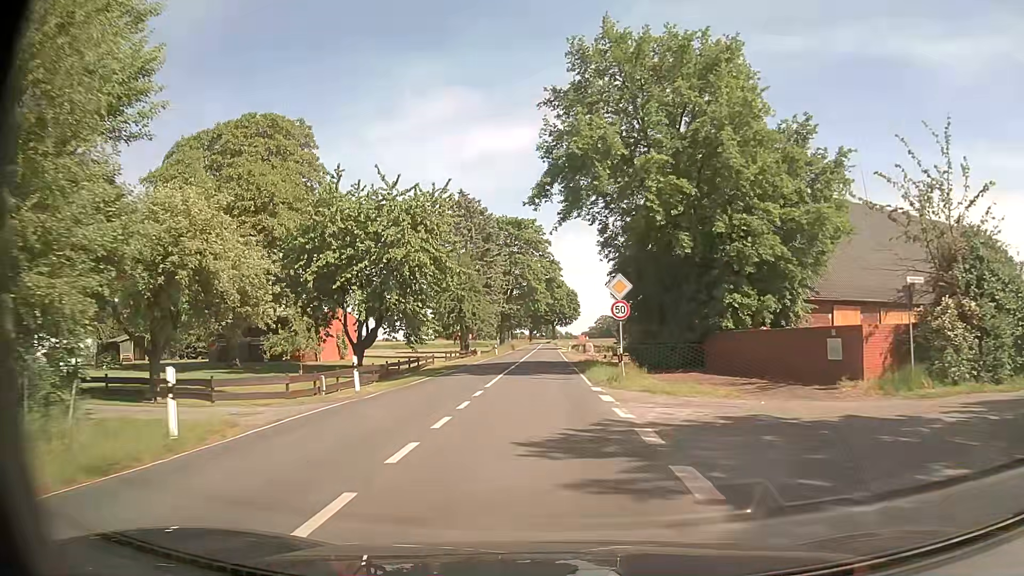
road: secondary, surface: asphalt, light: Day
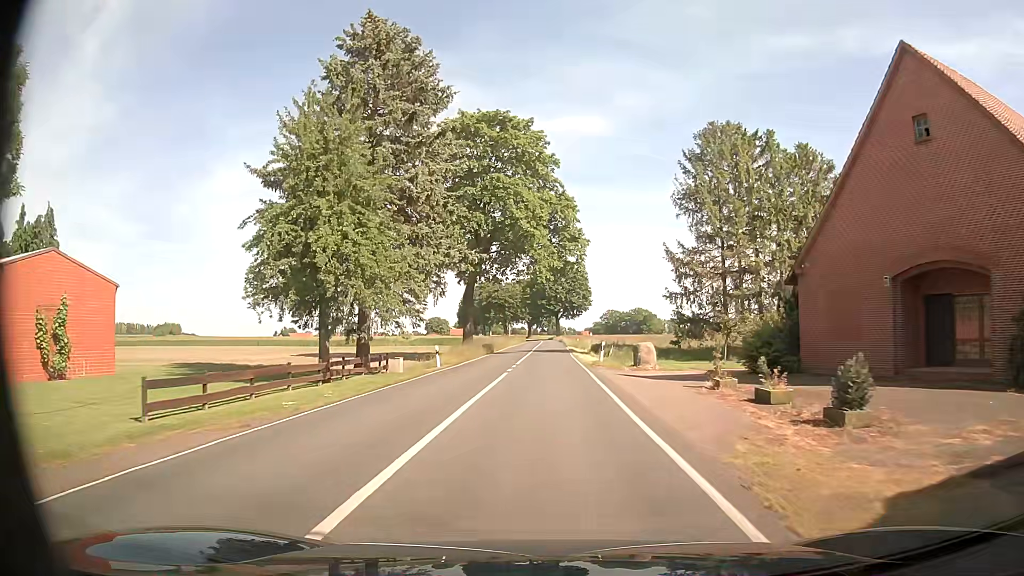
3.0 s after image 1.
(-0.2, +39.0) m; 0°
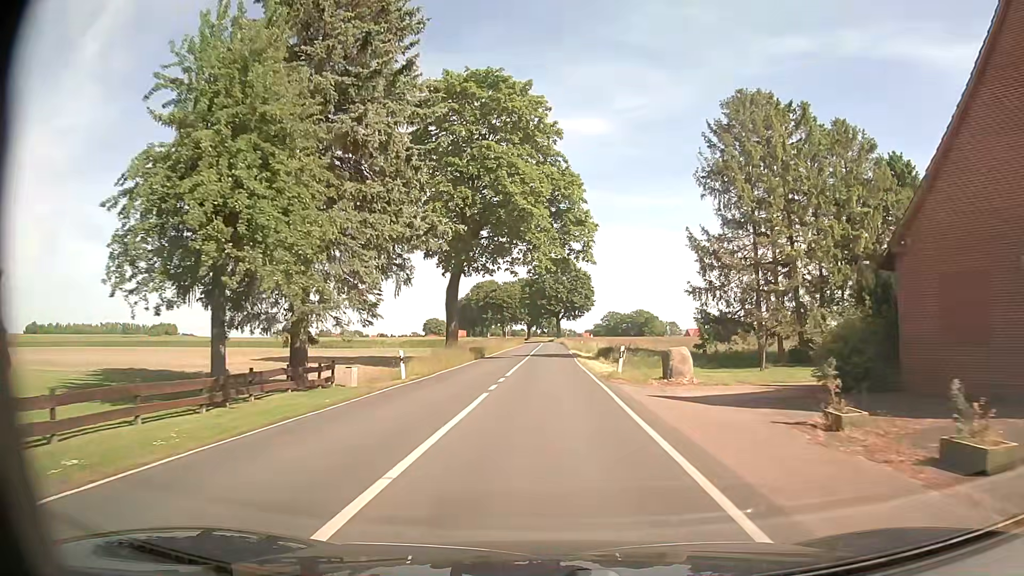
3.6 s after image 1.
(-0.1, +7.8) m; -1°
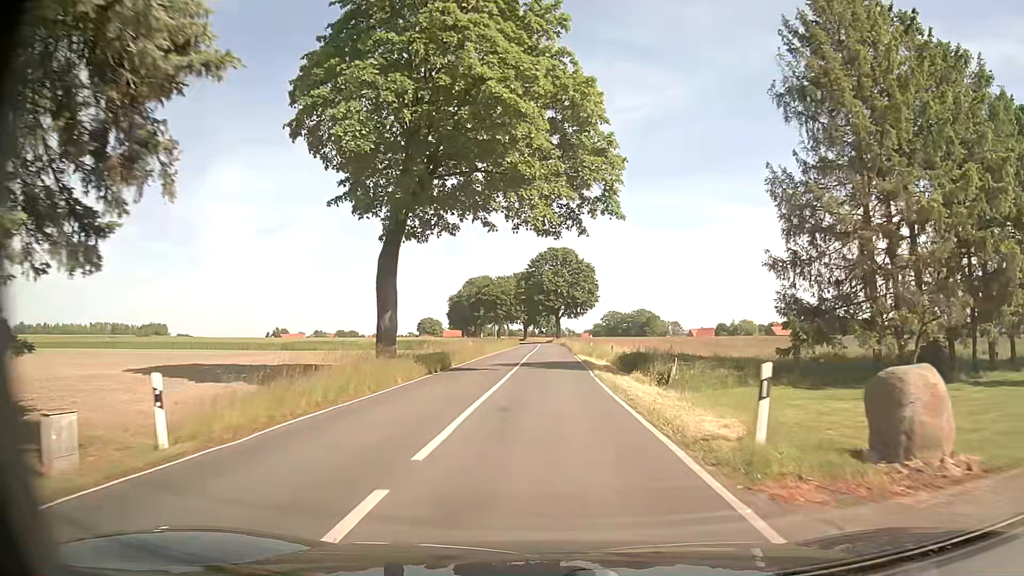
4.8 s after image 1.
(+0.1, +15.6) m; 0°
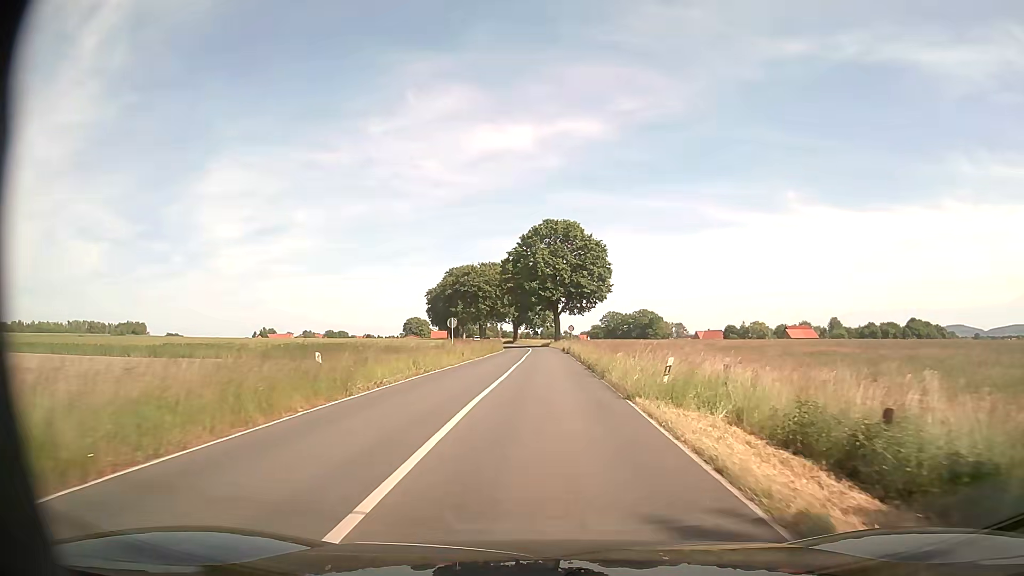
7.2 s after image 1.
(+0.1, +31.1) m; 0°
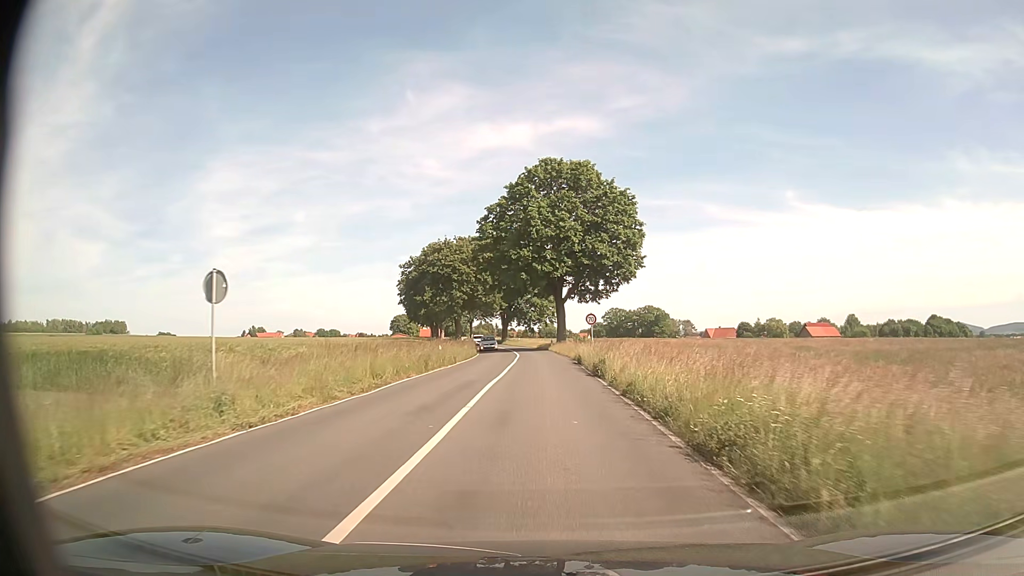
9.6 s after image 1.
(0.0, +31.0) m; 0°
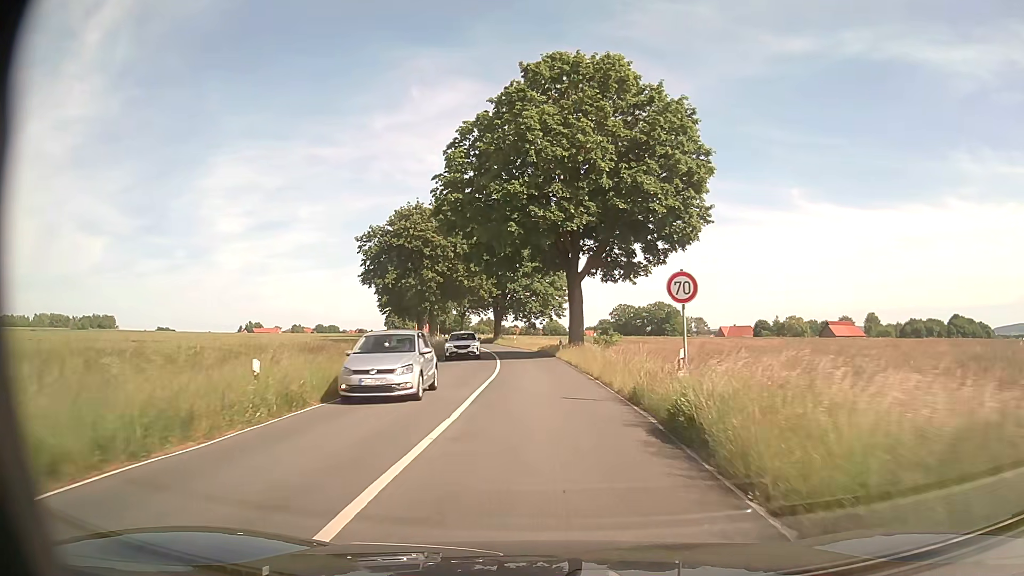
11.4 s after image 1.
(0.0, +23.3) m; 0°
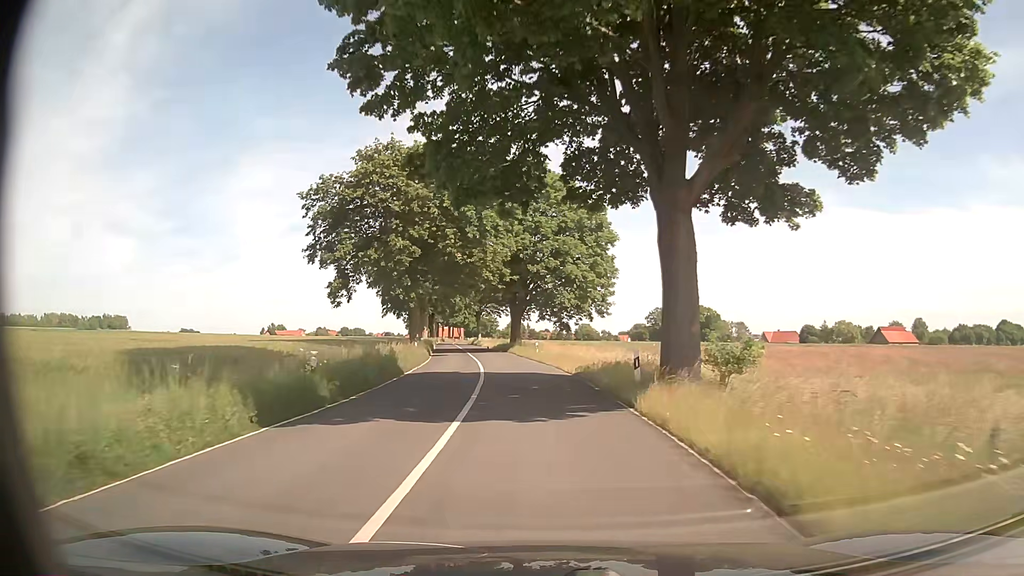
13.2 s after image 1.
(-0.5, +23.5) m; -3°
